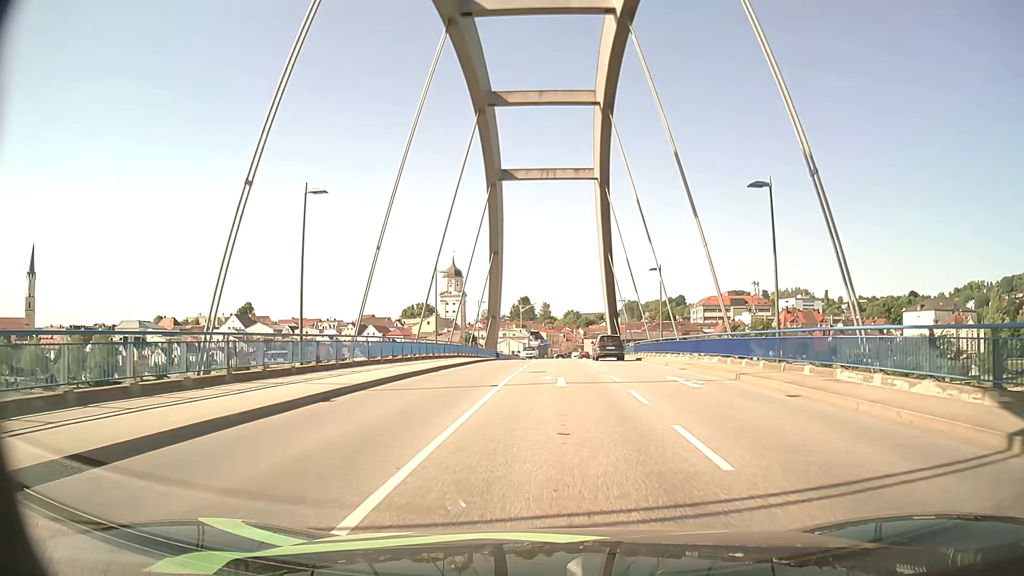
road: secondary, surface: asphalt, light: Day
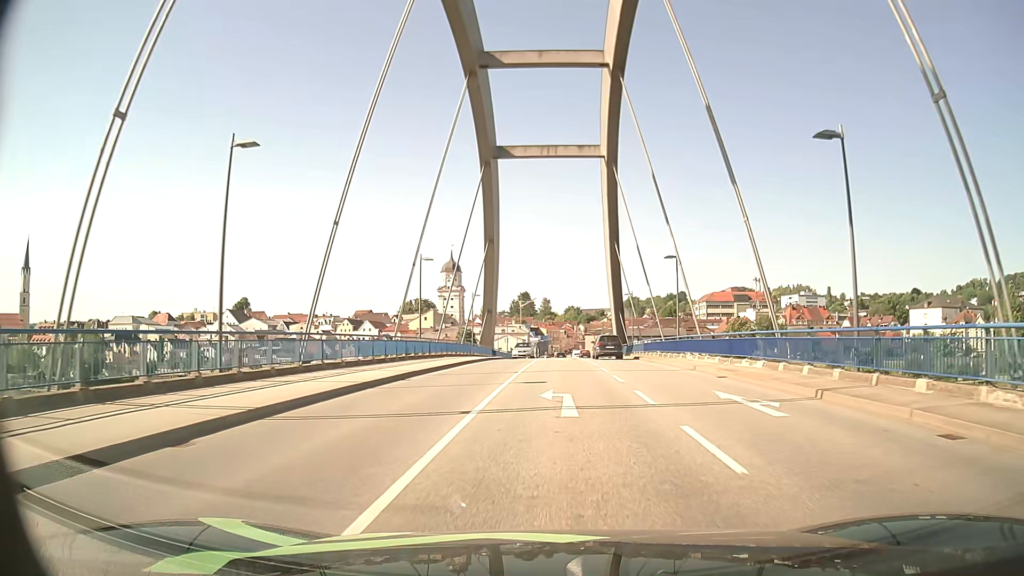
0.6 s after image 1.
(+0.1, +6.1) m; 0°
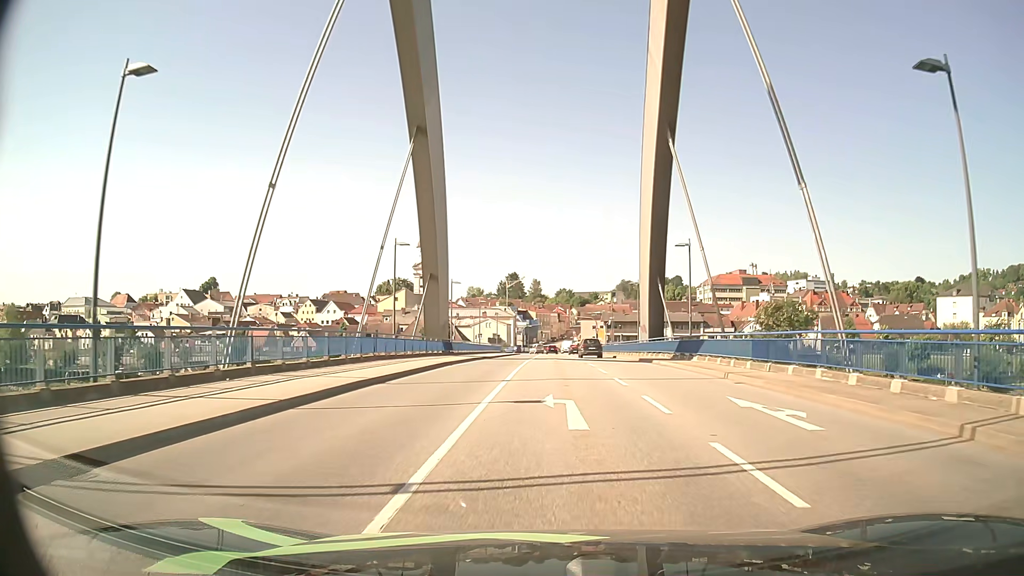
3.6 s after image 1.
(+0.3, +31.5) m; +2°
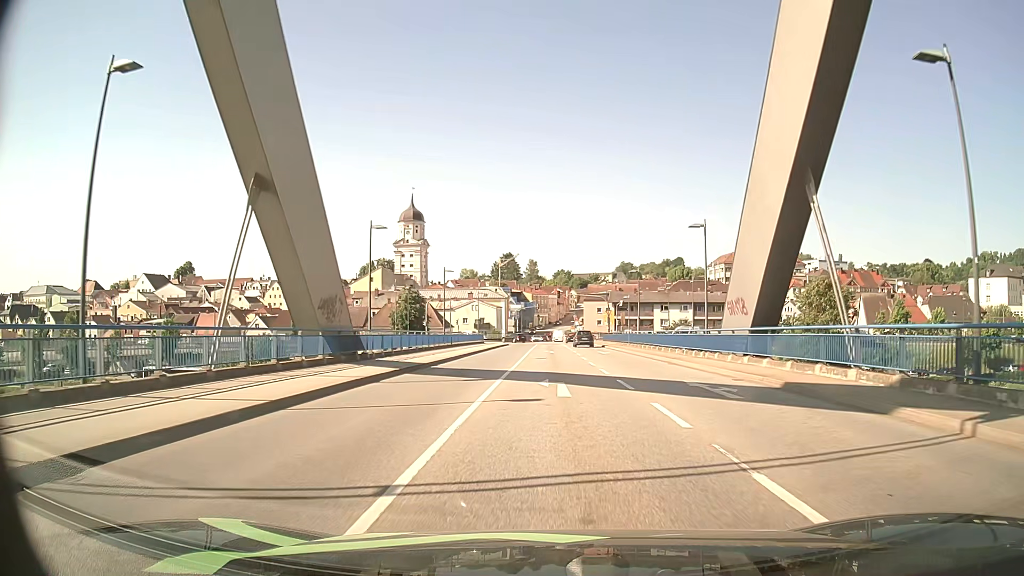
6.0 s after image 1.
(-0.2, +26.1) m; 0°
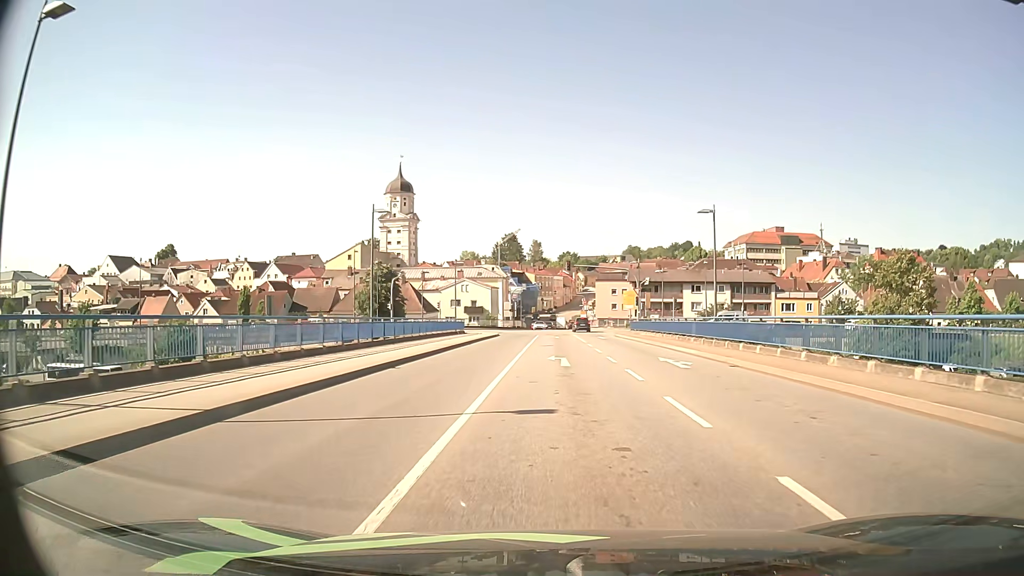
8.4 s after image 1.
(-0.1, +24.3) m; 0°
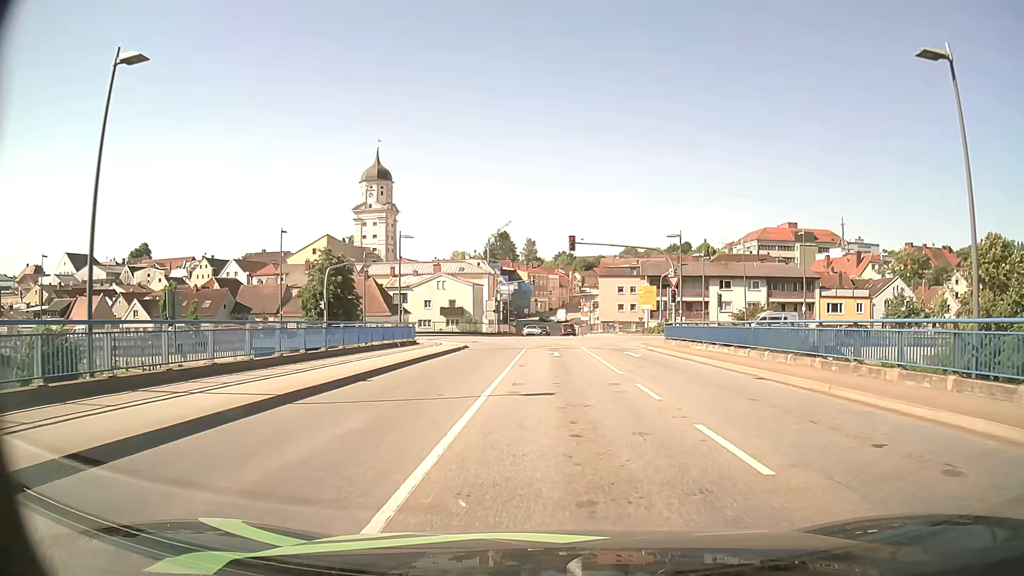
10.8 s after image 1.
(-0.1, +20.6) m; 0°
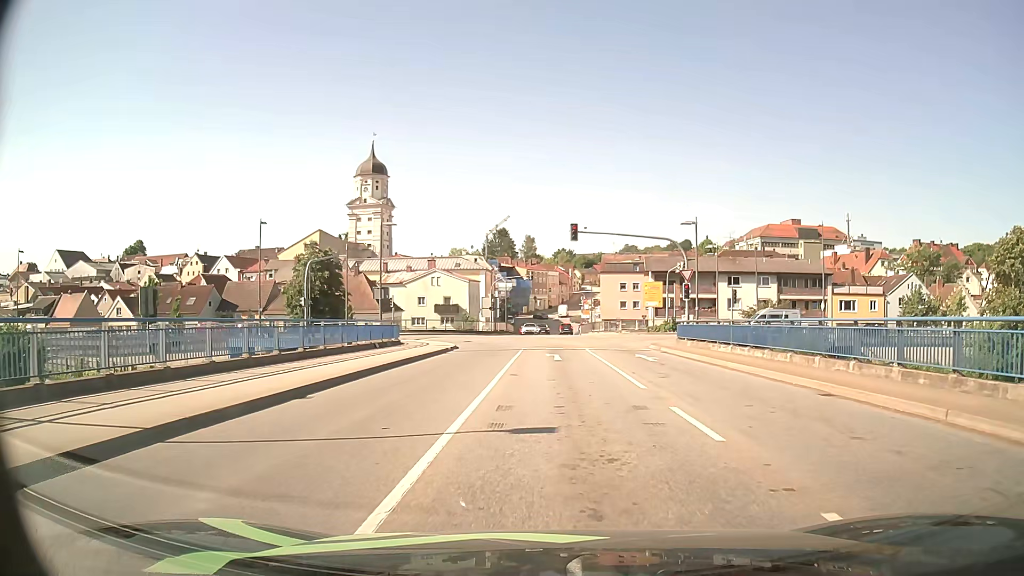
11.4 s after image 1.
(0.0, +4.3) m; 0°
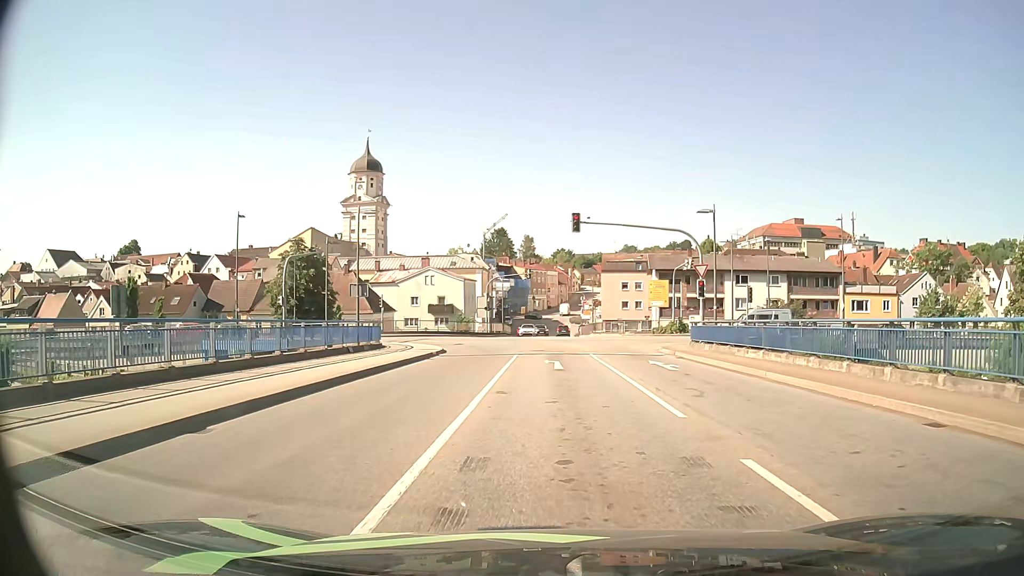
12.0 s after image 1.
(0.0, +4.0) m; 0°
